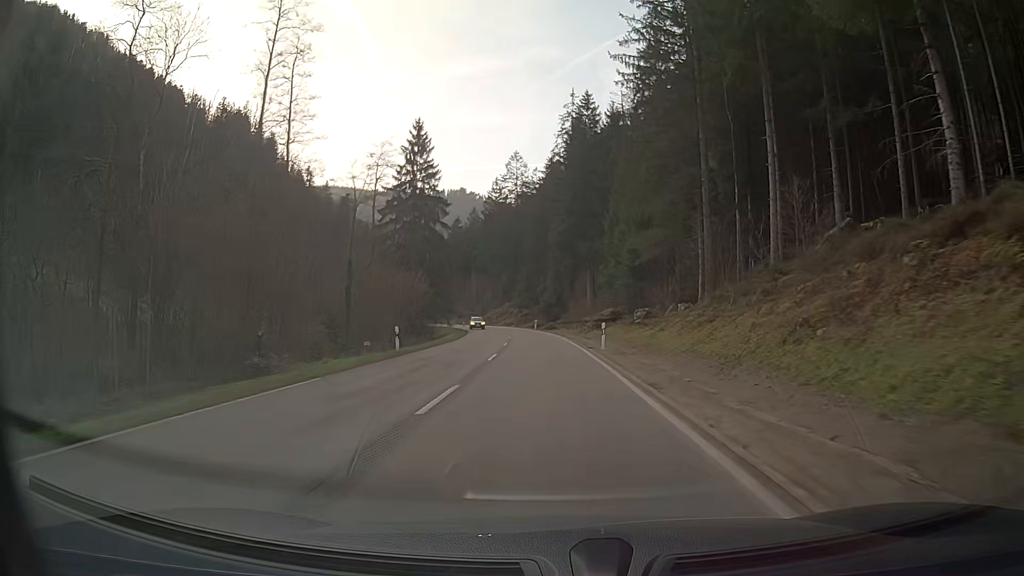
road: secondary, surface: asphalt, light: Day
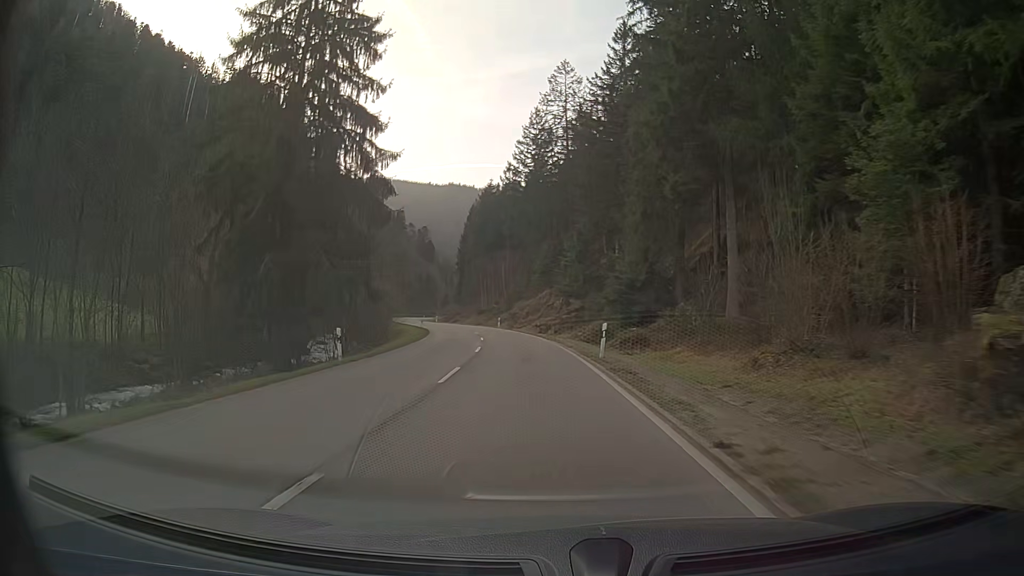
(-1.9, +56.0) m; -5°
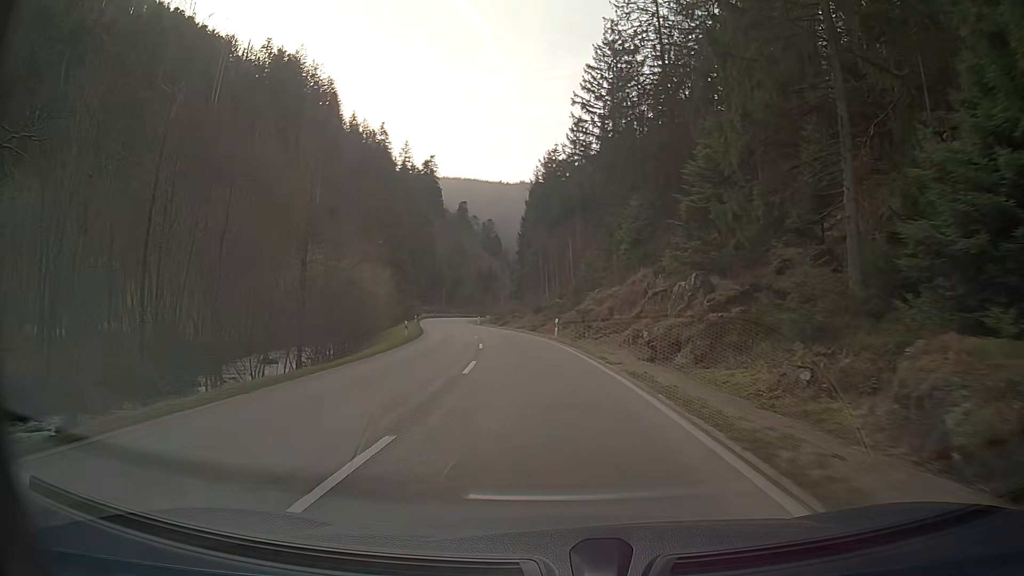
(-2.0, +34.7) m; -7°
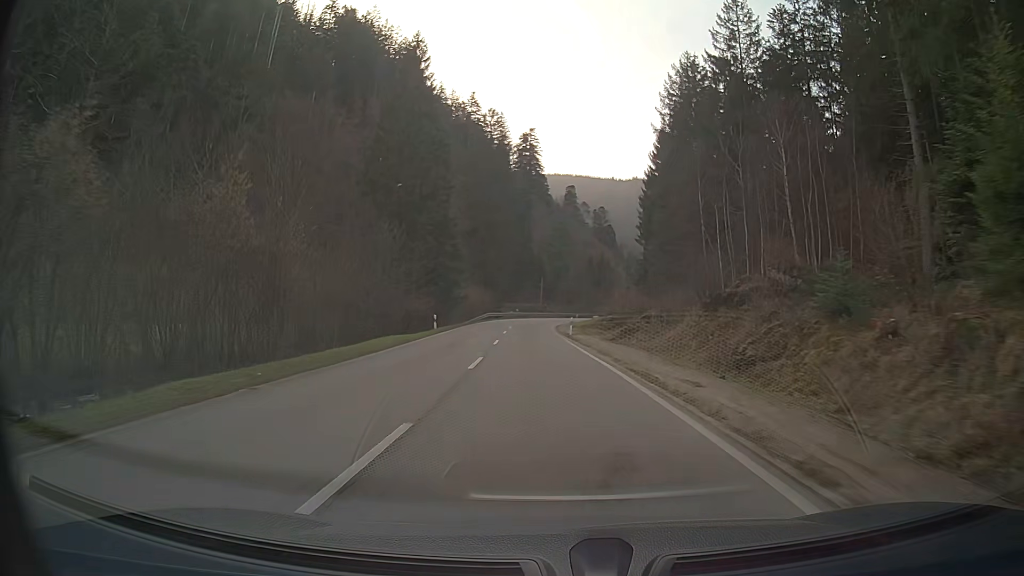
(-3.7, +46.9) m; -9°
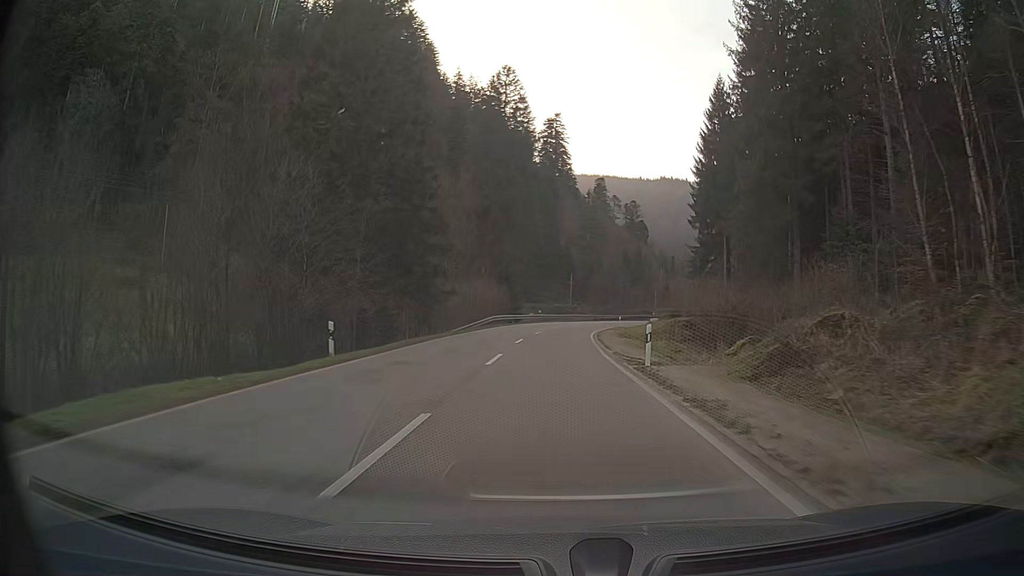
(-0.5, +23.6) m; -2°
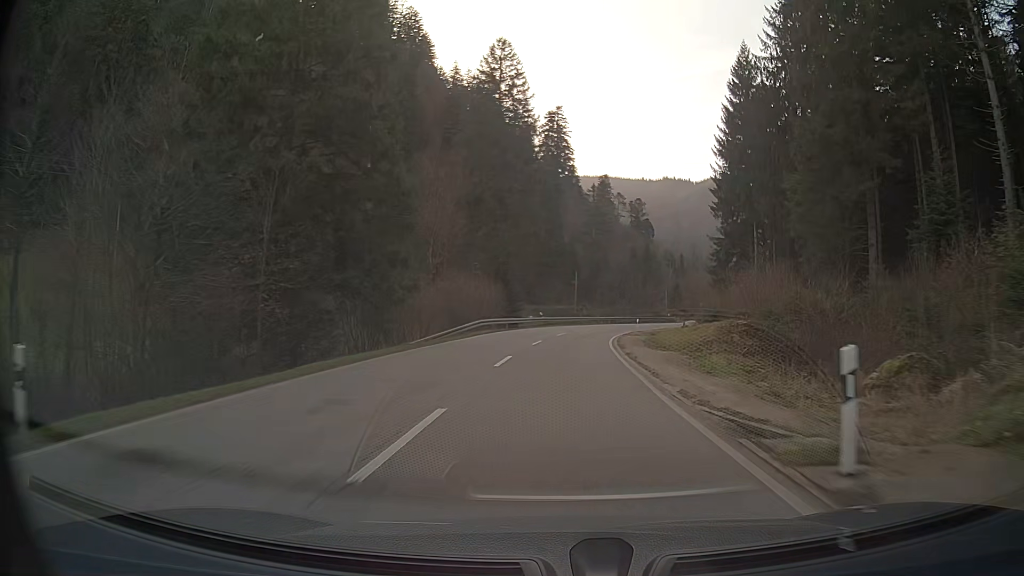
(0.0, +11.7) m; 0°
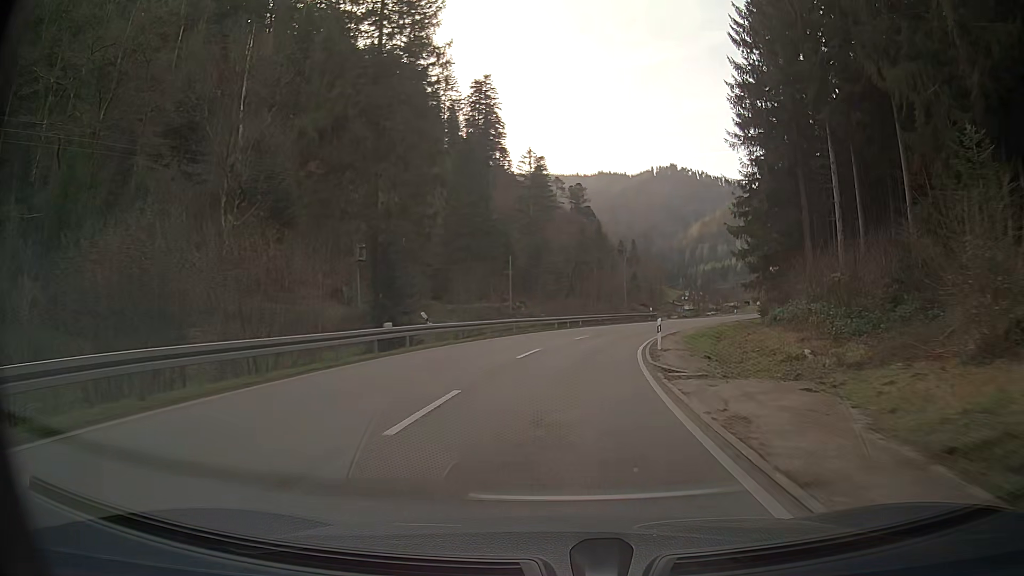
(+1.4, +33.5) m; +6°
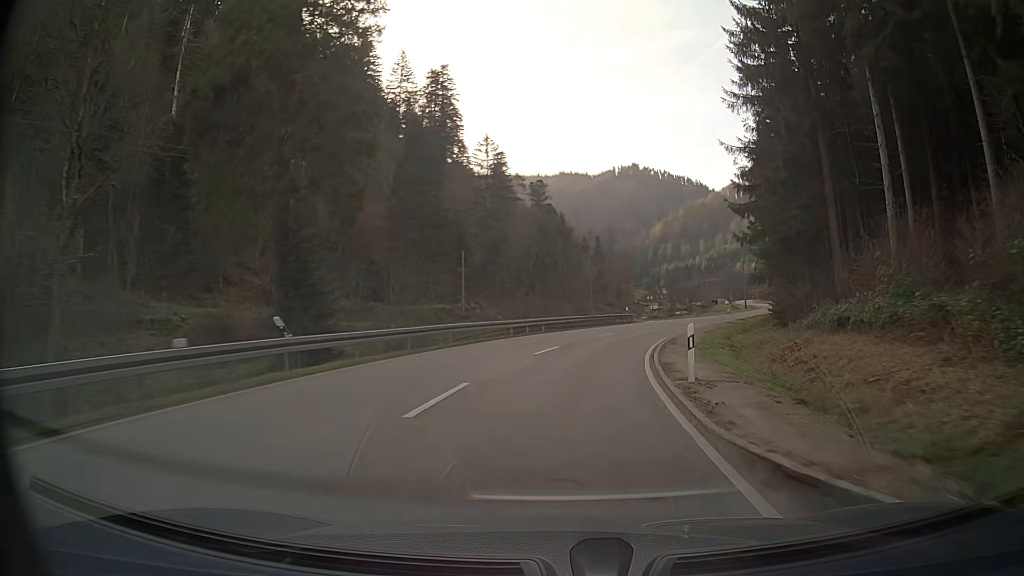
(+0.3, +10.5) m; +3°
